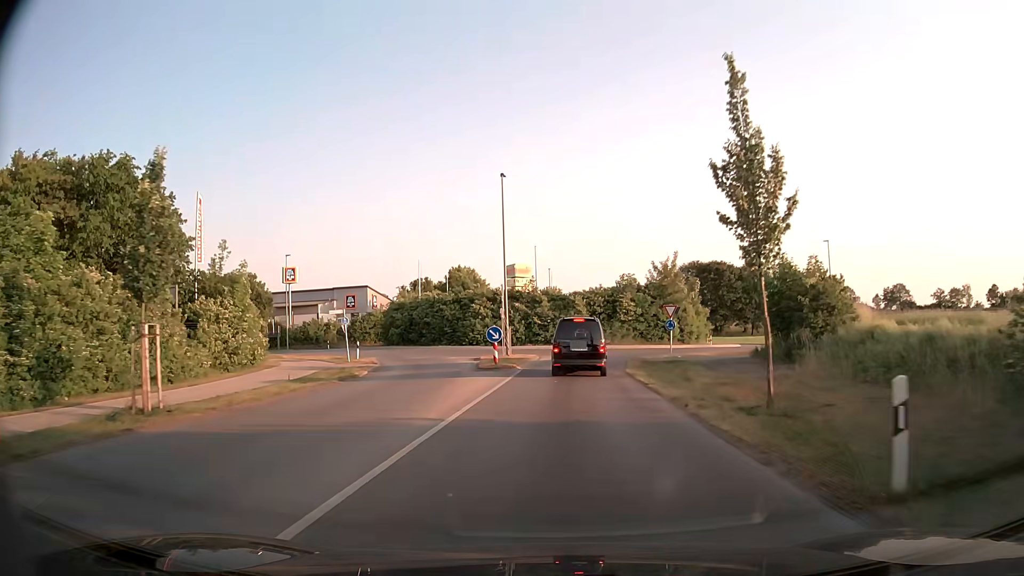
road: tertiary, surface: asphalt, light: Day
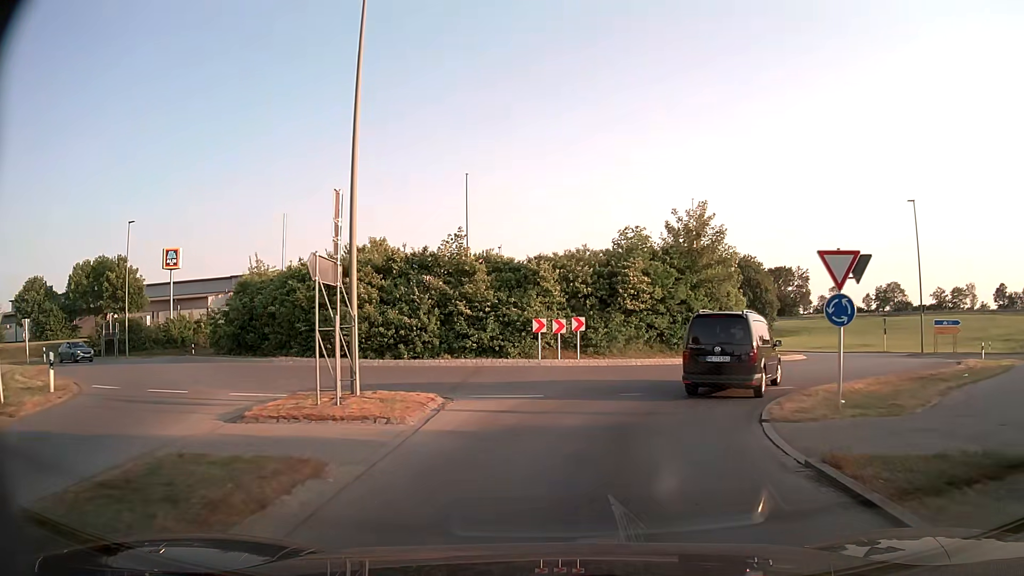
(+0.8, +24.8) m; +4°
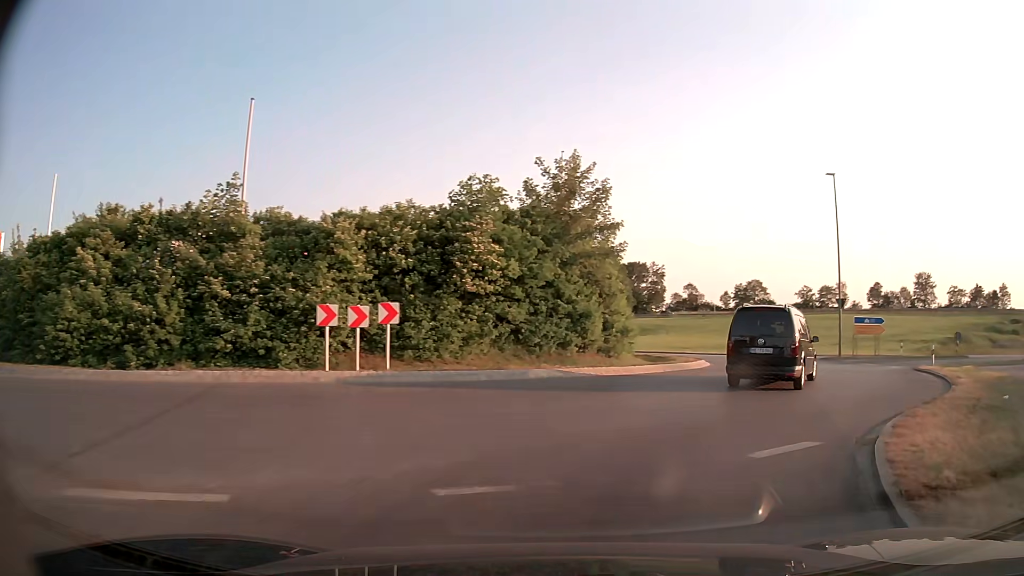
(+0.8, +9.5) m; +13°
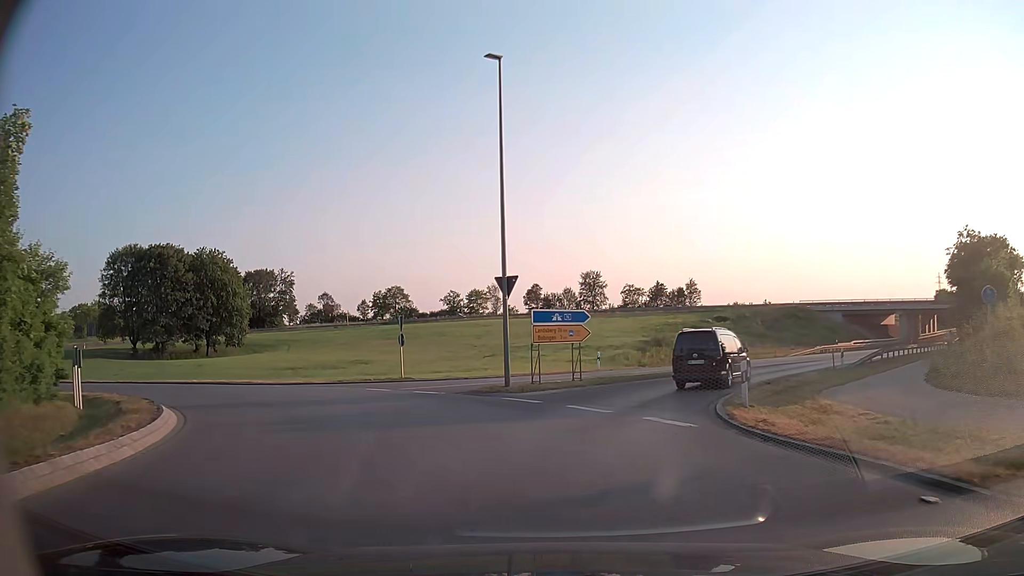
(+6.9, +17.9) m; +30°
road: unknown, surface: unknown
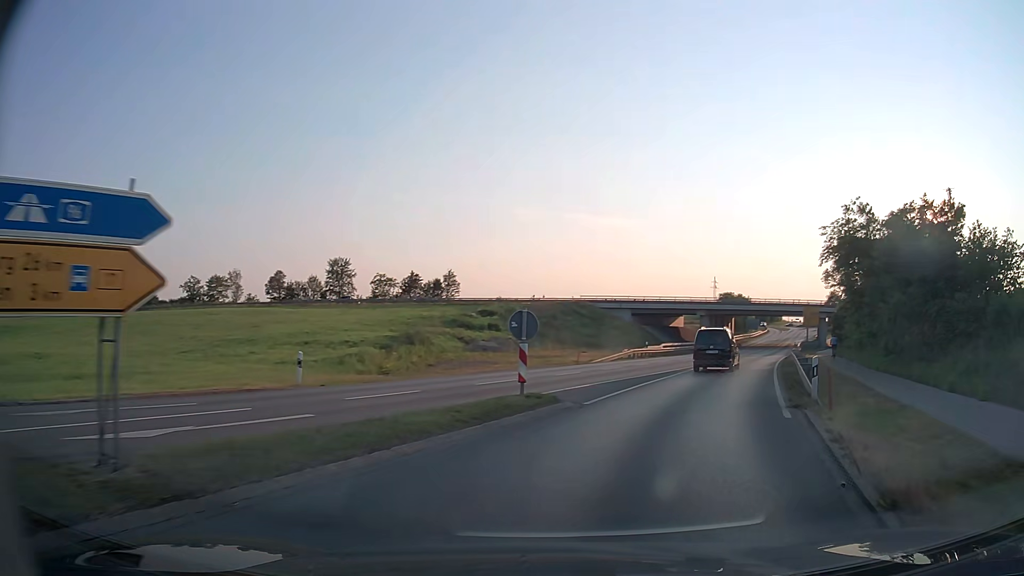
(+2.2, +17.6) m; +20°
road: primary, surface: asphalt
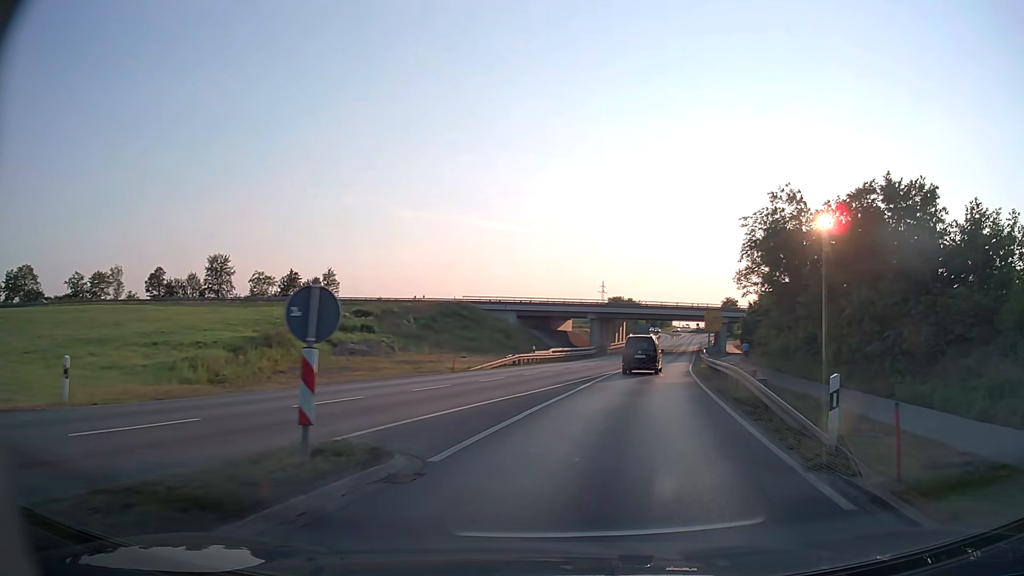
(+0.6, +6.6) m; +10°
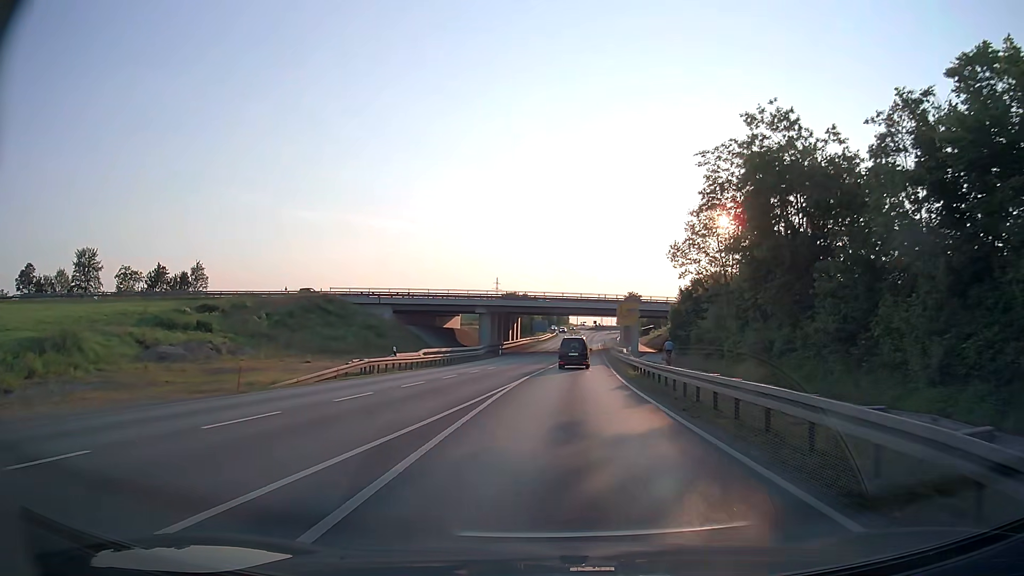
(+1.5, +14.5) m; +9°
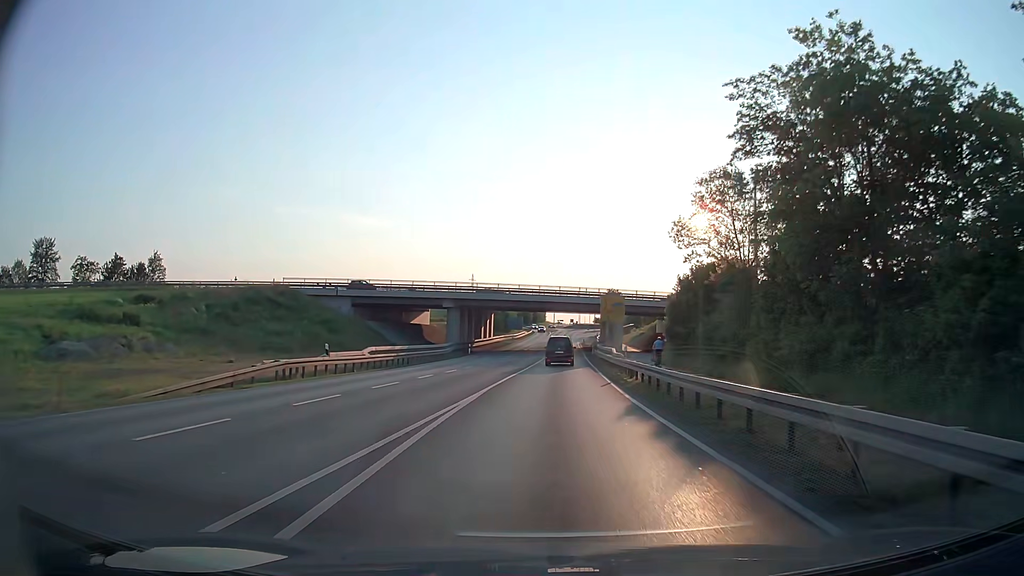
(+0.1, +8.2) m; +2°
(0, +10) (0, +20) (+1, +30) (+1, +40) (+1, +50) (+2, +60) (+2, +70) (+3, +80) (+3, +90) (+4, +100) m
